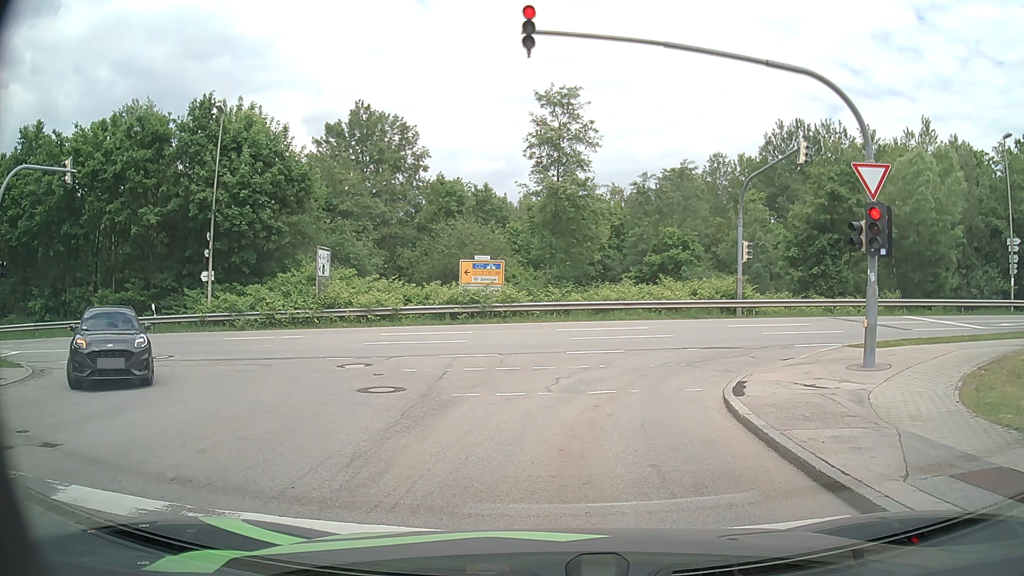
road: residential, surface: asphalt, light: Day
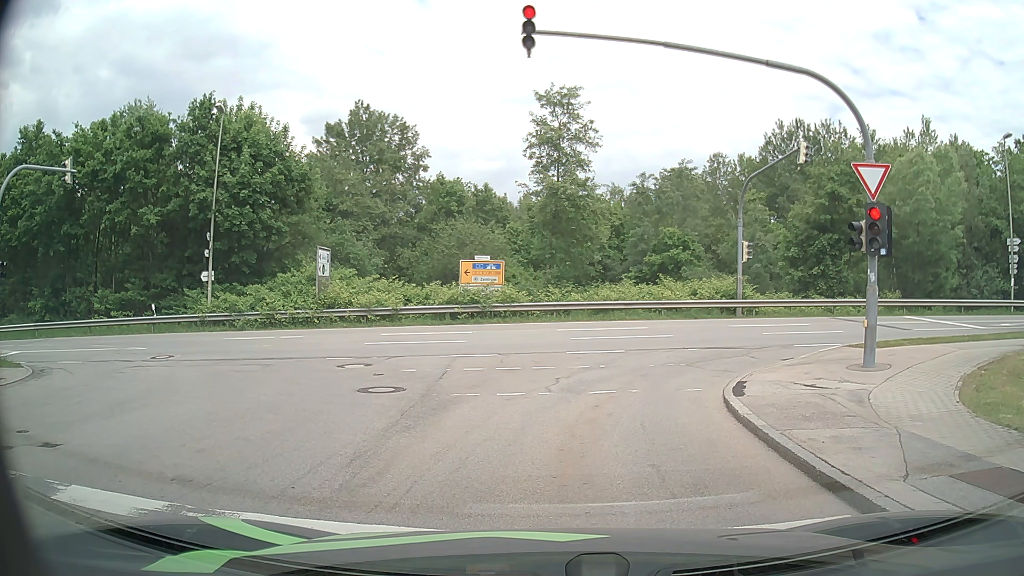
(0.0, 0.0) m; 0°
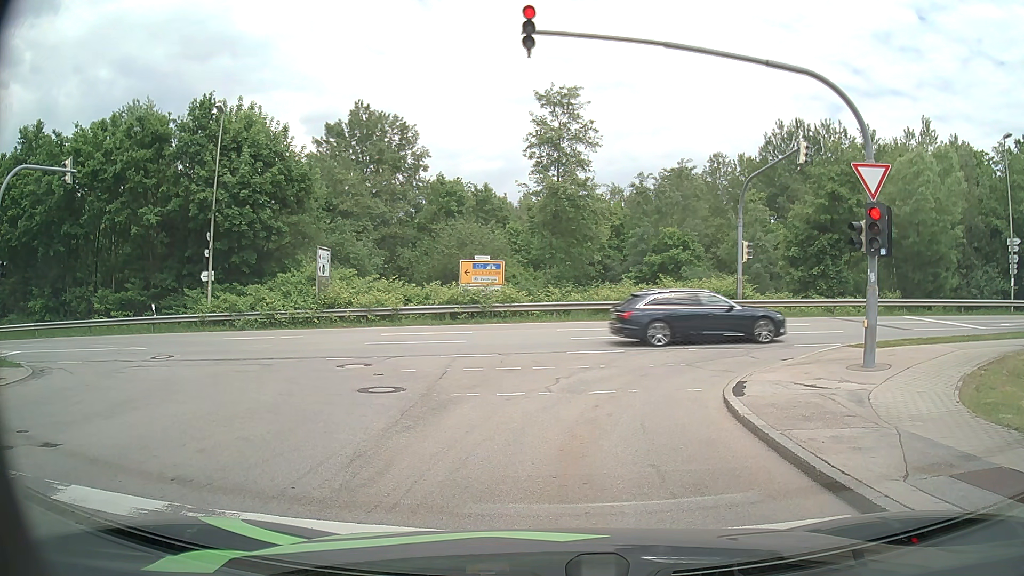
(0.0, 0.0) m; 0°
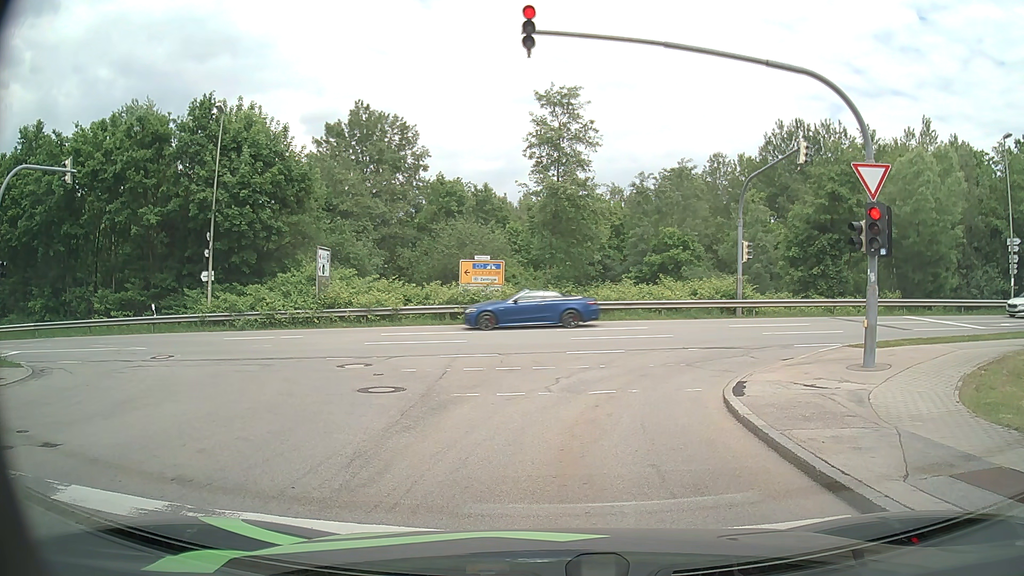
(0.0, 0.0) m; 0°
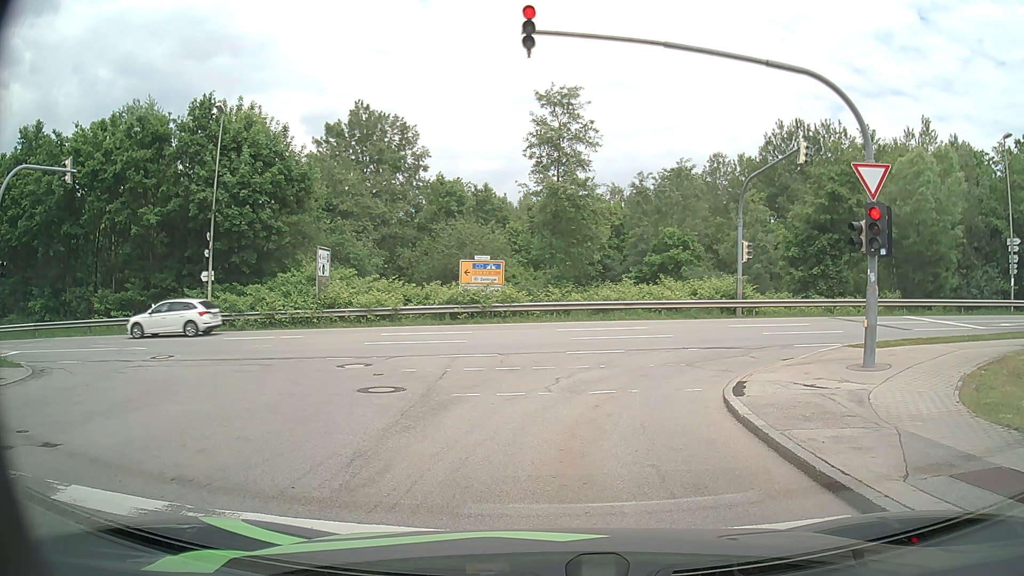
(0.0, 0.0) m; 0°
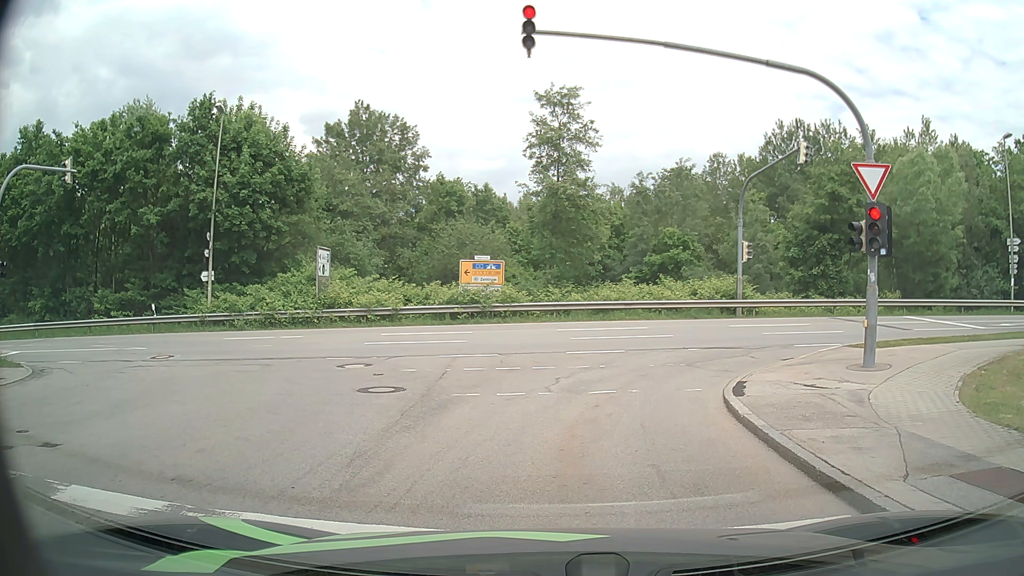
(0.0, 0.0) m; 0°
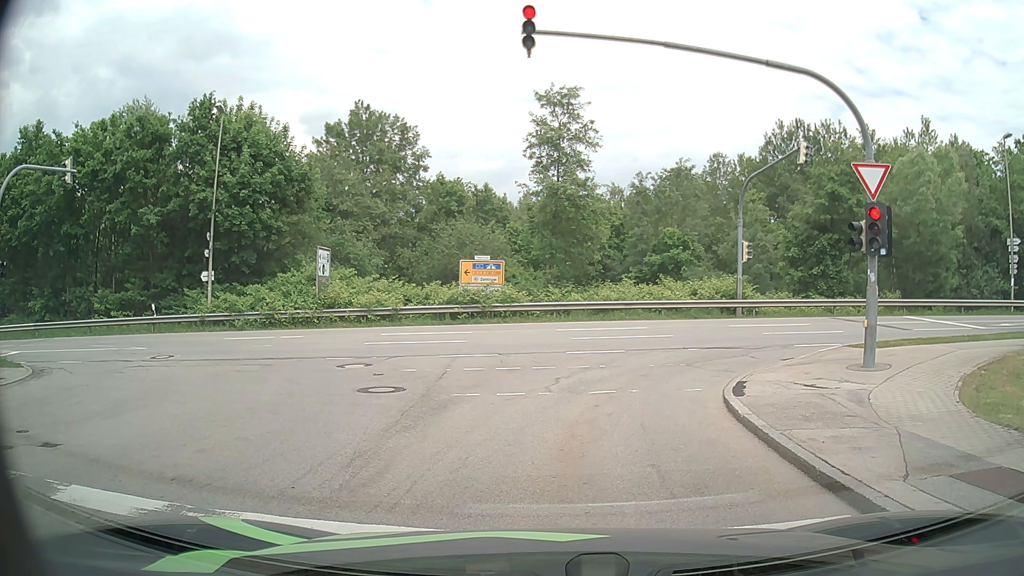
(0.0, 0.0) m; 0°
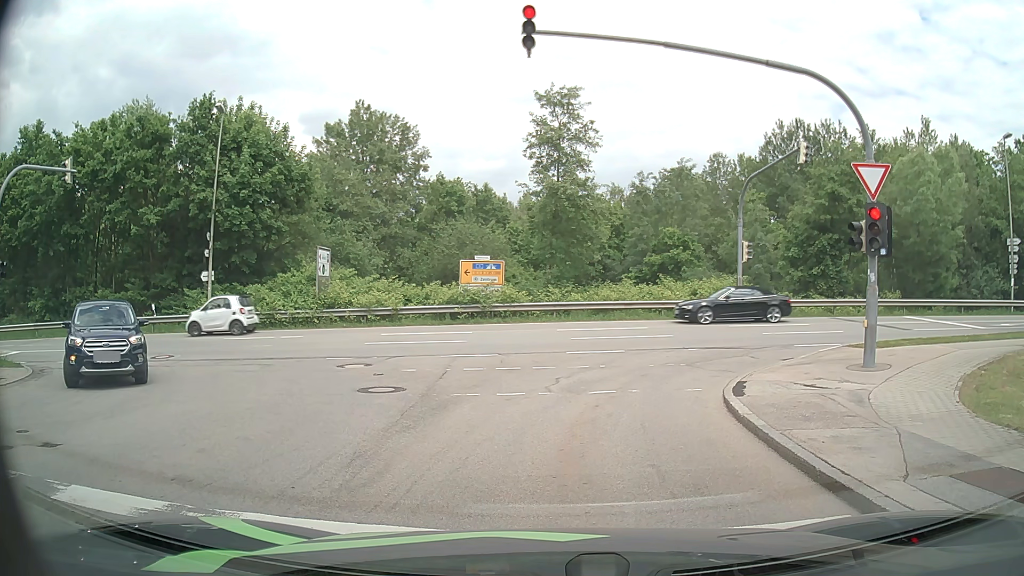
(0.0, 0.0) m; 0°
